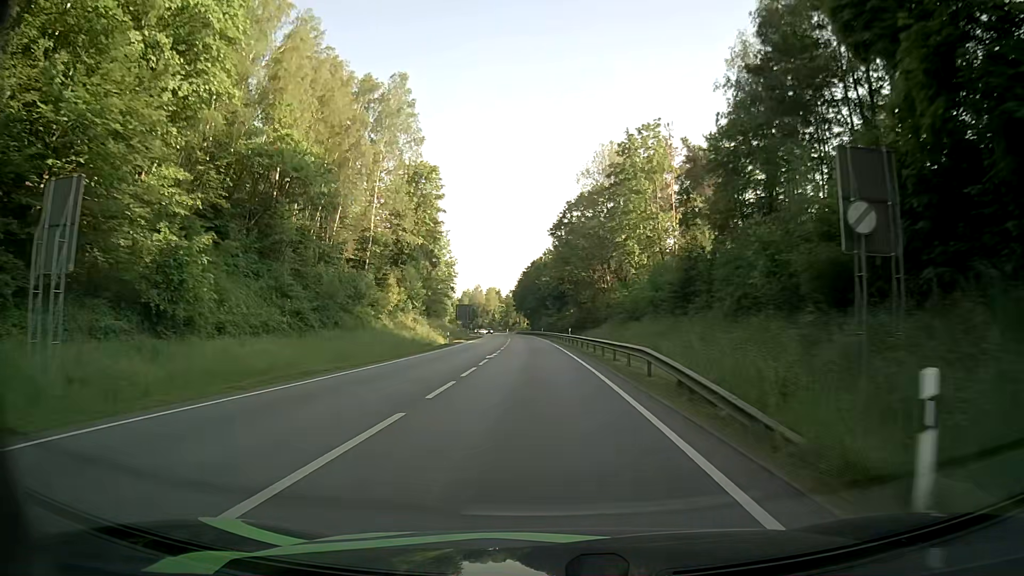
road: primary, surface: asphalt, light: Day
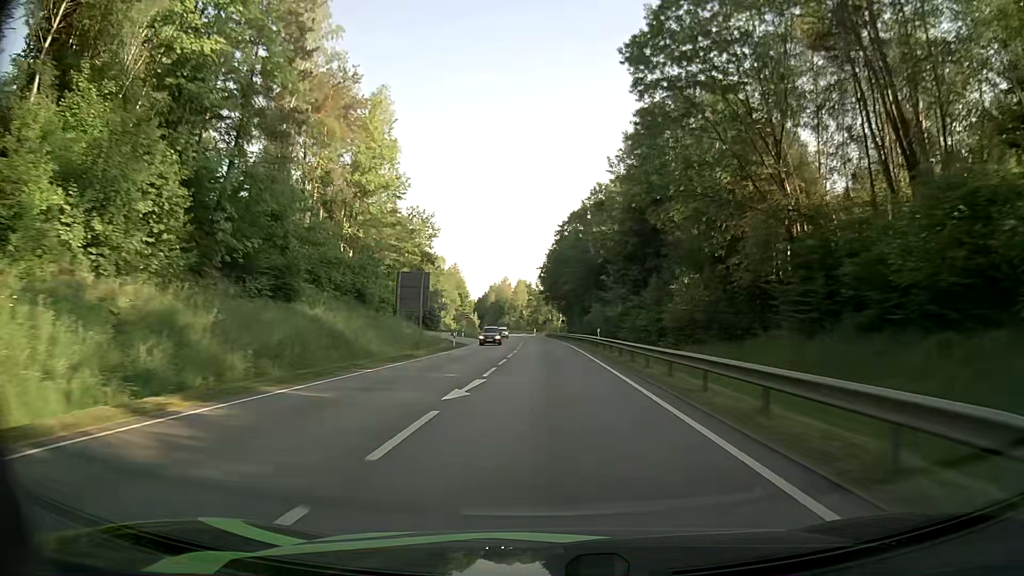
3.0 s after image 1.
(-1.8, +59.9) m; -3°
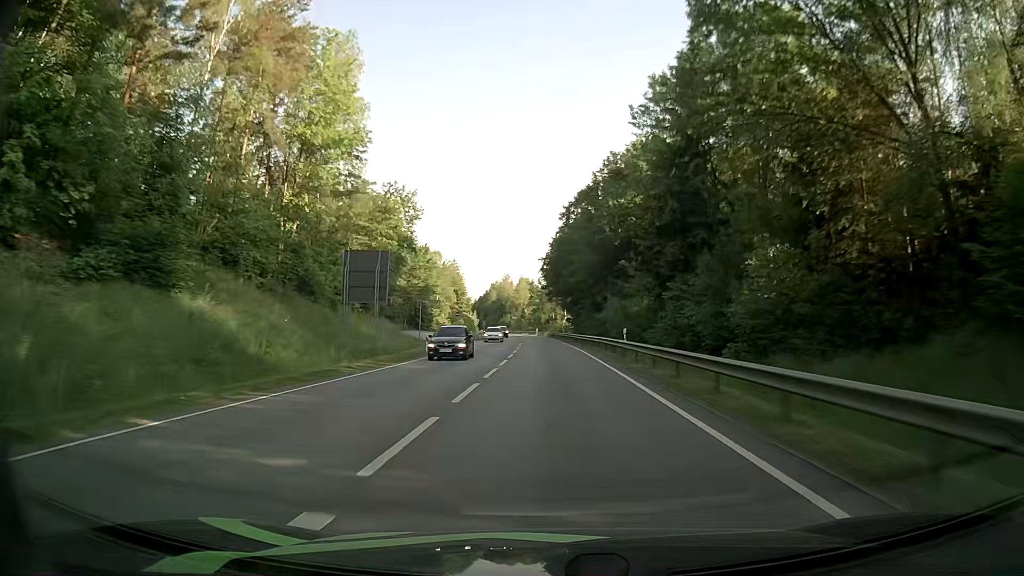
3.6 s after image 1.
(-0.1, +12.7) m; -1°
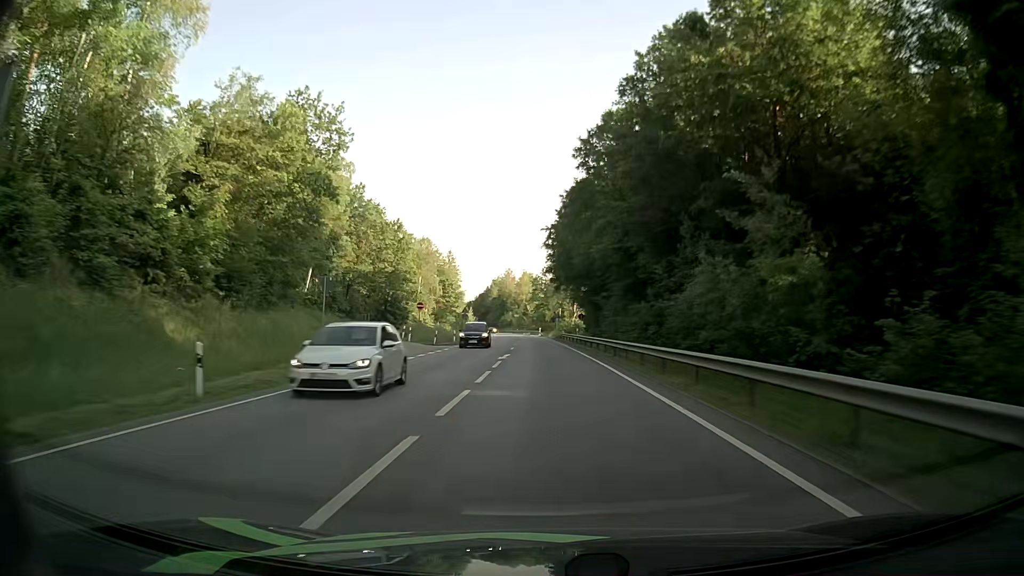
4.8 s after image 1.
(0.0, +26.2) m; 0°
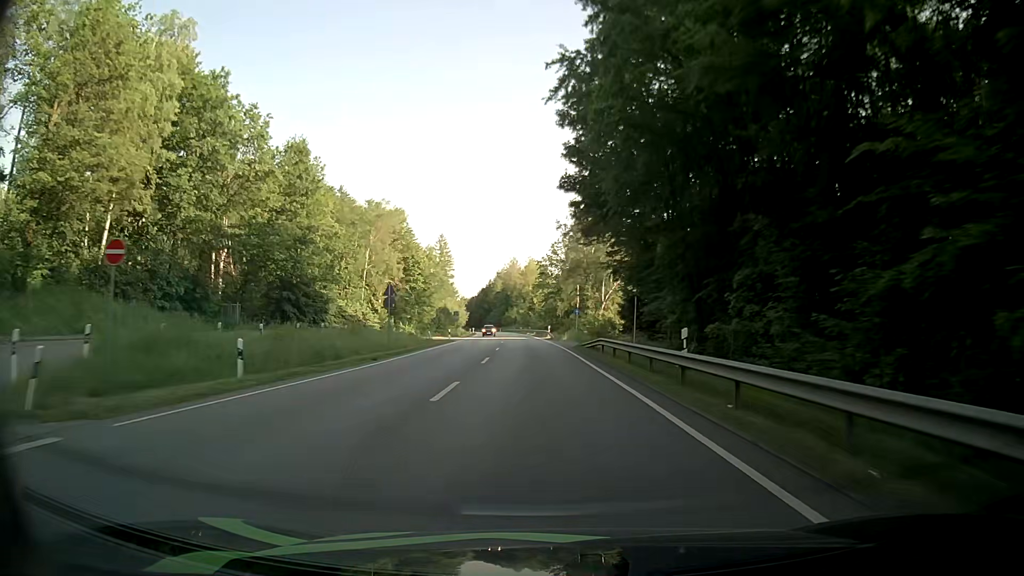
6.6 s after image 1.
(-0.4, +40.8) m; -1°
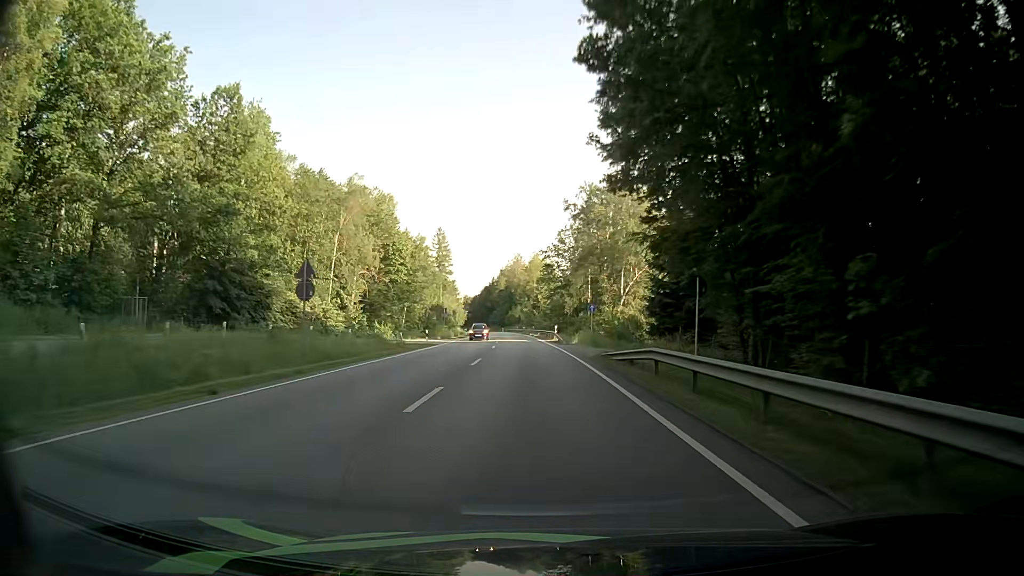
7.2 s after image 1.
(0.0, +13.9) m; 0°
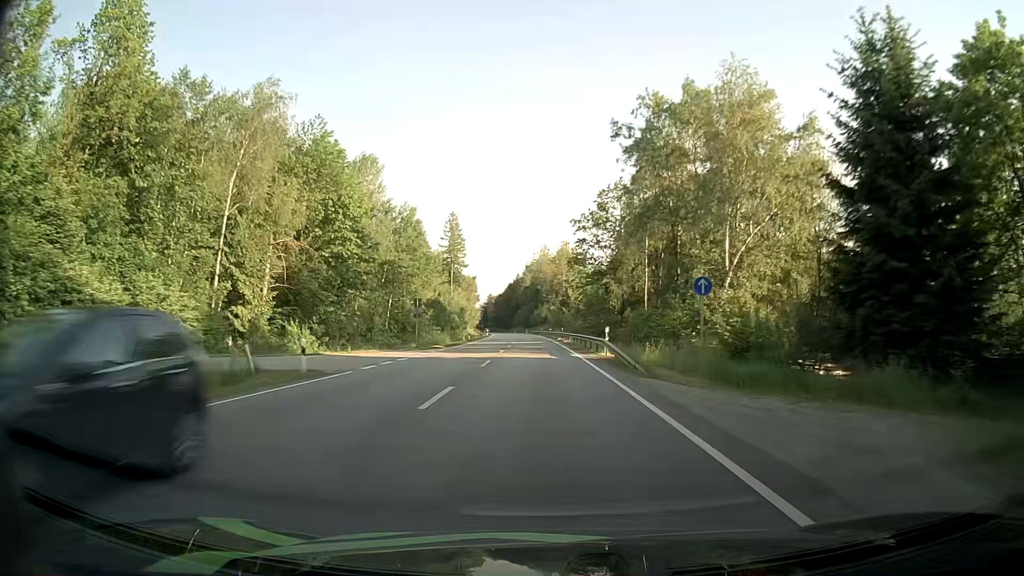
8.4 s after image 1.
(-0.6, +28.1) m; -2°
